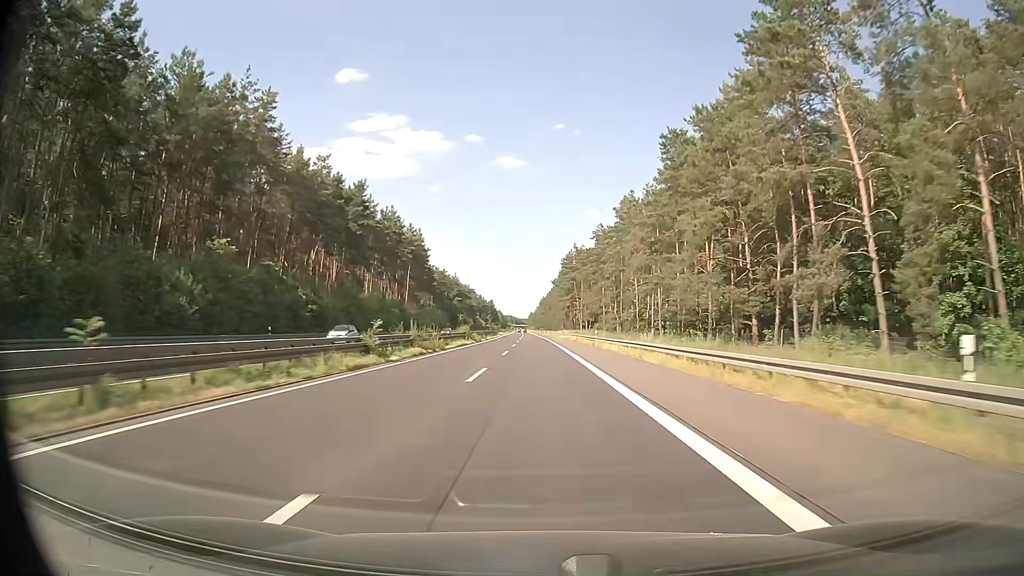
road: trunk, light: Day
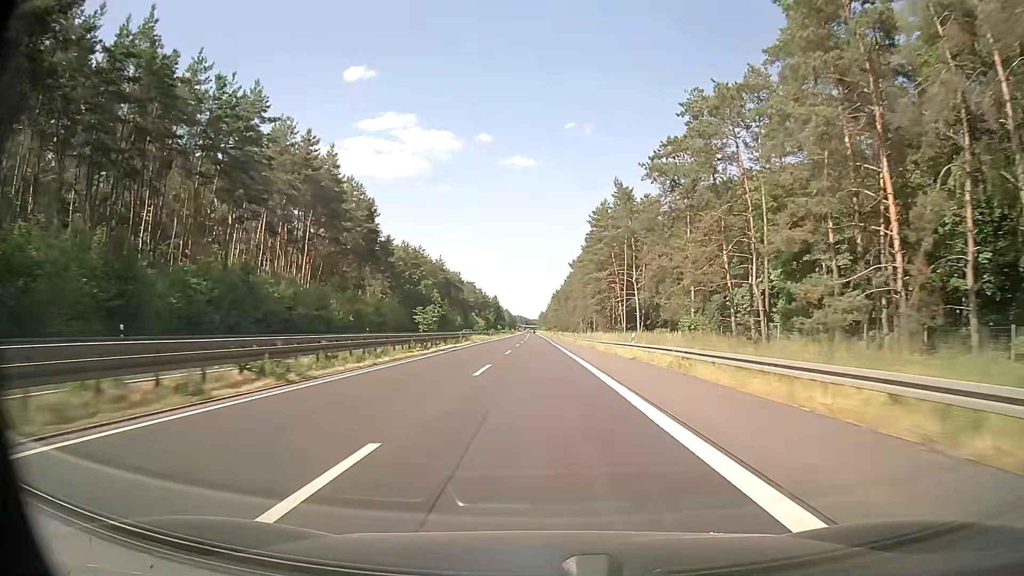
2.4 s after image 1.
(-0.6, +69.9) m; -1°
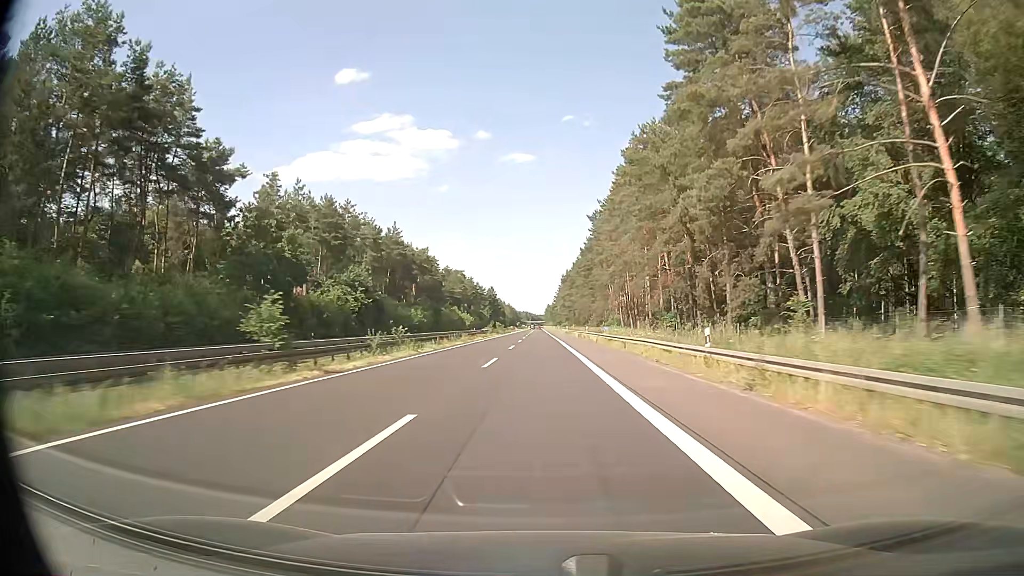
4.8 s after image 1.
(+0.1, +69.9) m; 0°
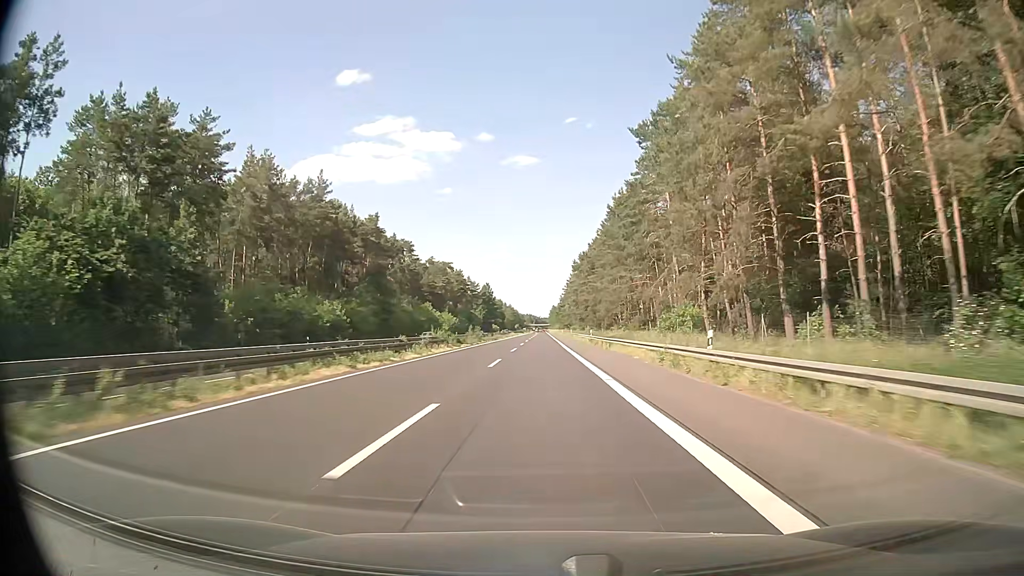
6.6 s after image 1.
(-0.3, +52.4) m; 0°
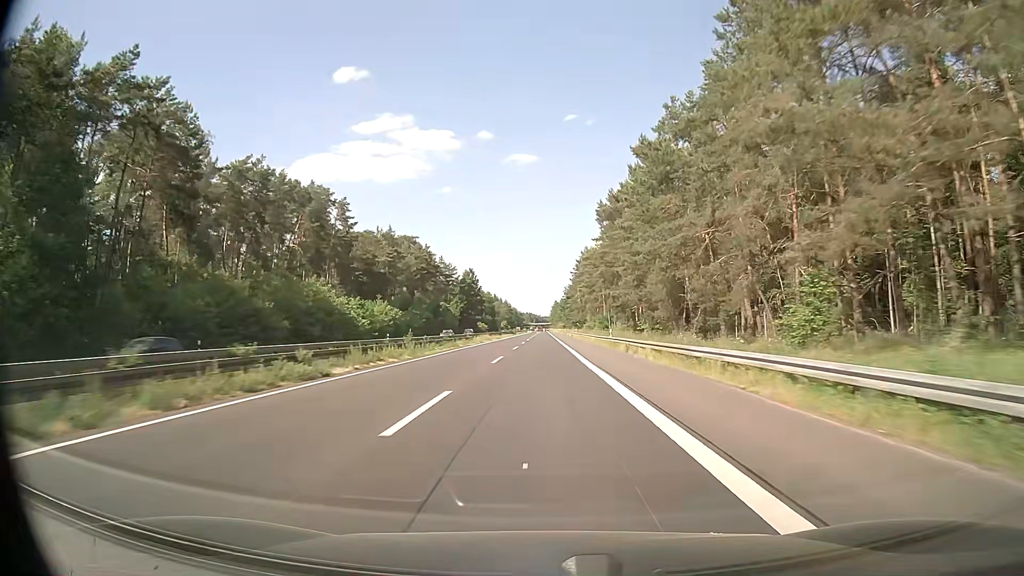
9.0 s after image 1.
(-0.5, +69.8) m; -1°
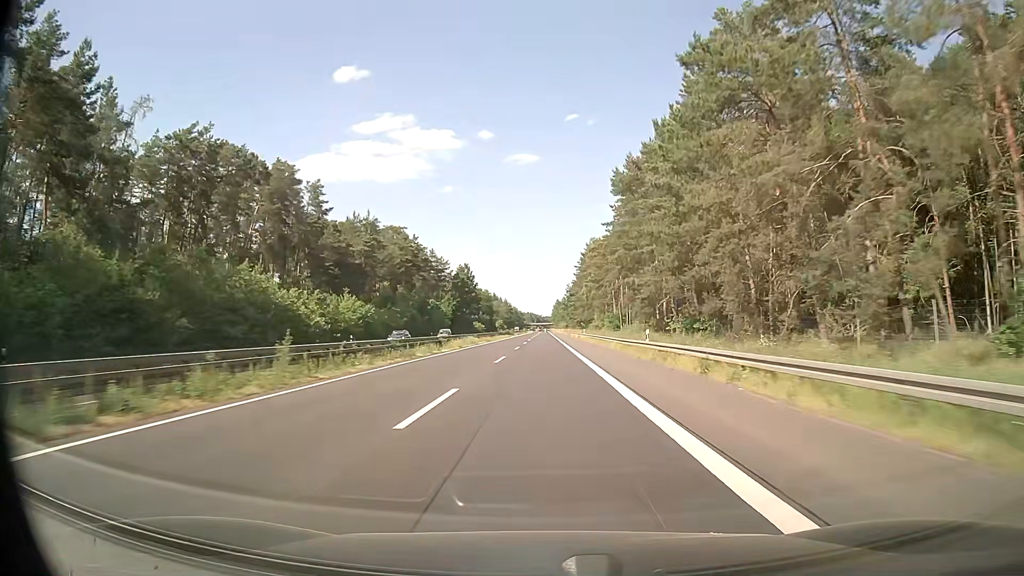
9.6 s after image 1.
(0.0, +17.4) m; 0°
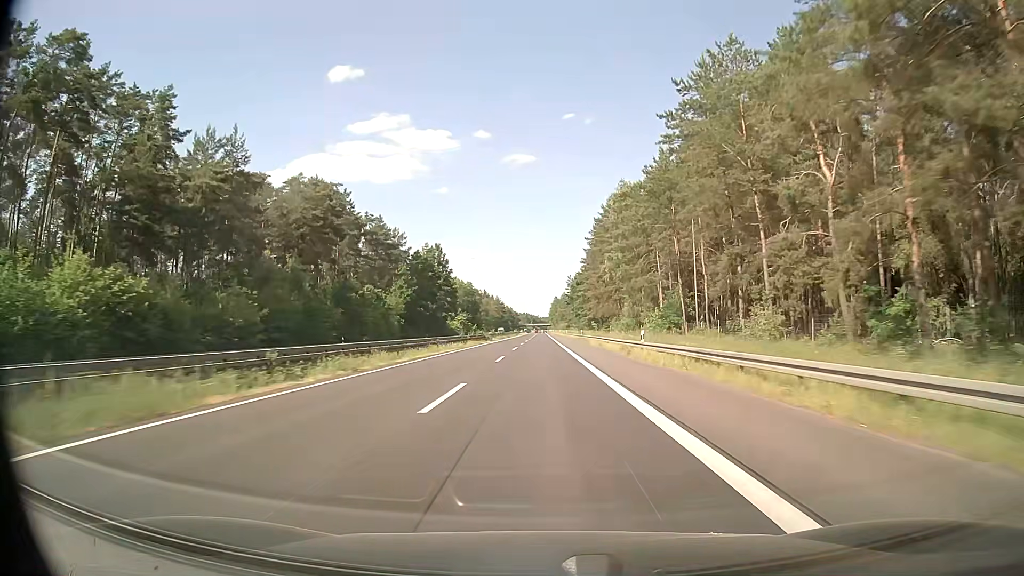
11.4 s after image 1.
(-0.2, +52.2) m; 0°
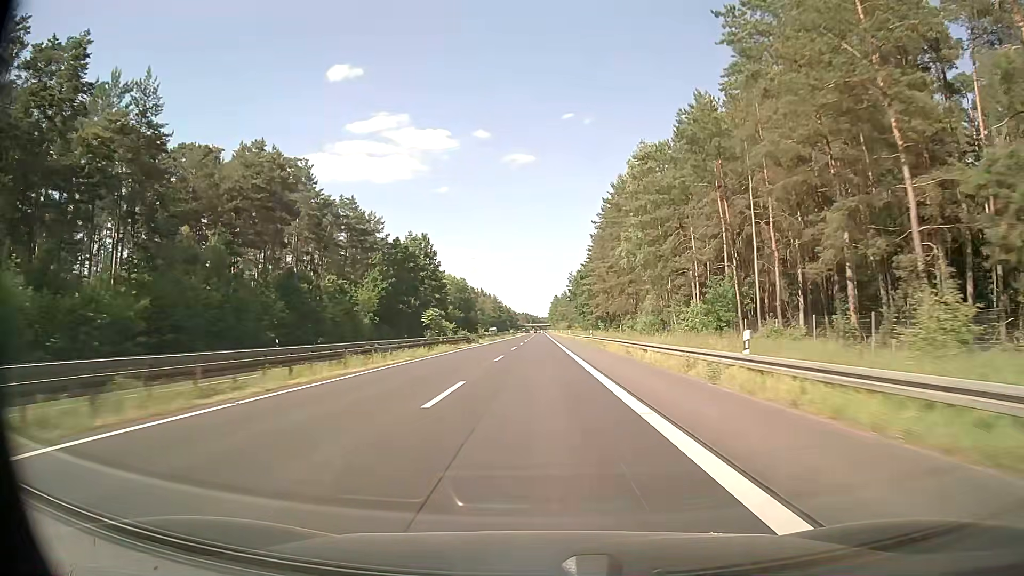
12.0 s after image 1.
(0.0, +17.4) m; 0°
(0, +10) (0, +20) (0, +30) (0, +40) (0, +50) (0, +60) (0, +70) (0, +80) (0, +90) (0, +100) m
